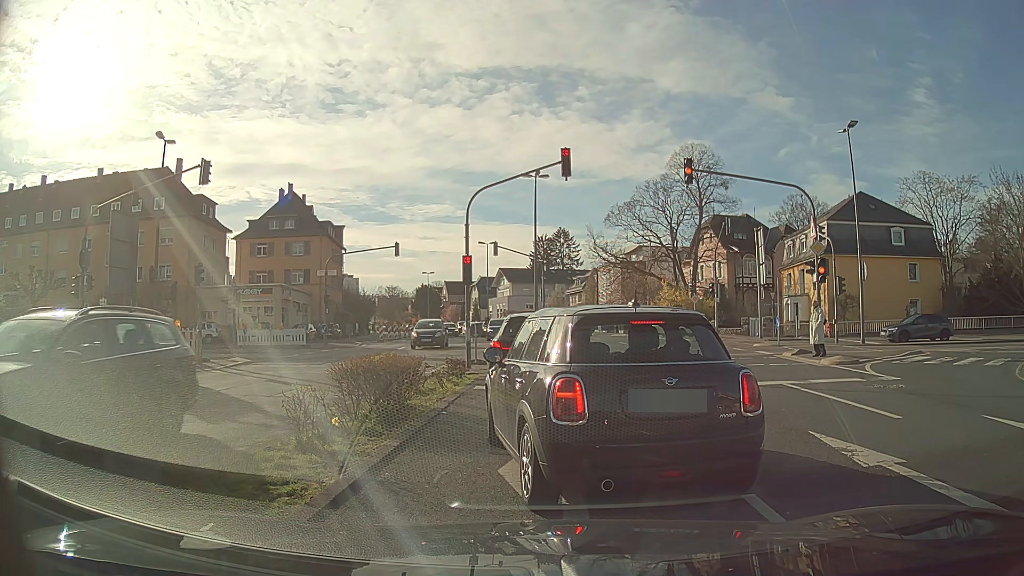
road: tertiary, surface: asphalt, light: Day
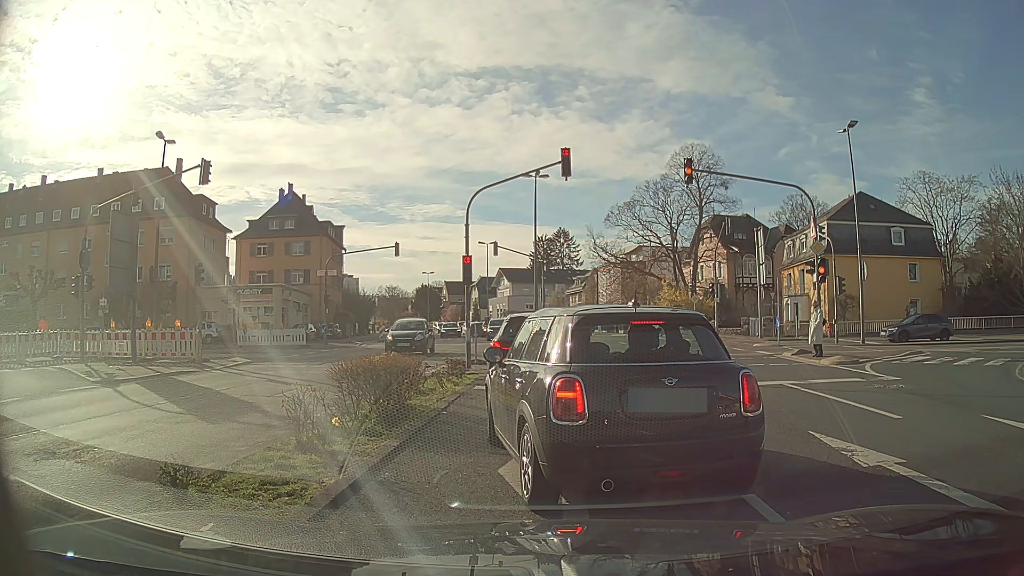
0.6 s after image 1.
(0.0, 0.0) m; 0°
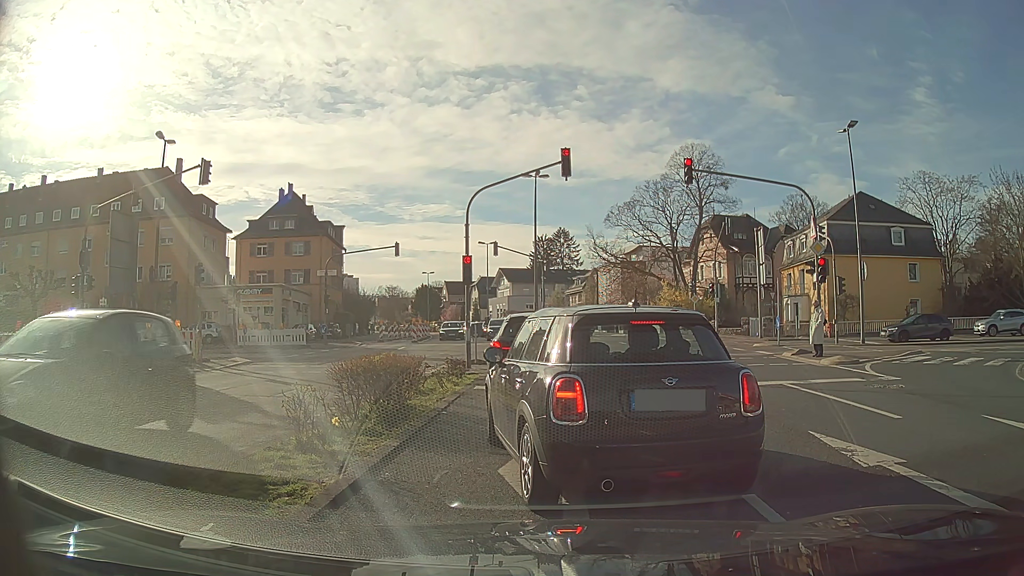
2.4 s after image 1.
(0.0, 0.0) m; 0°
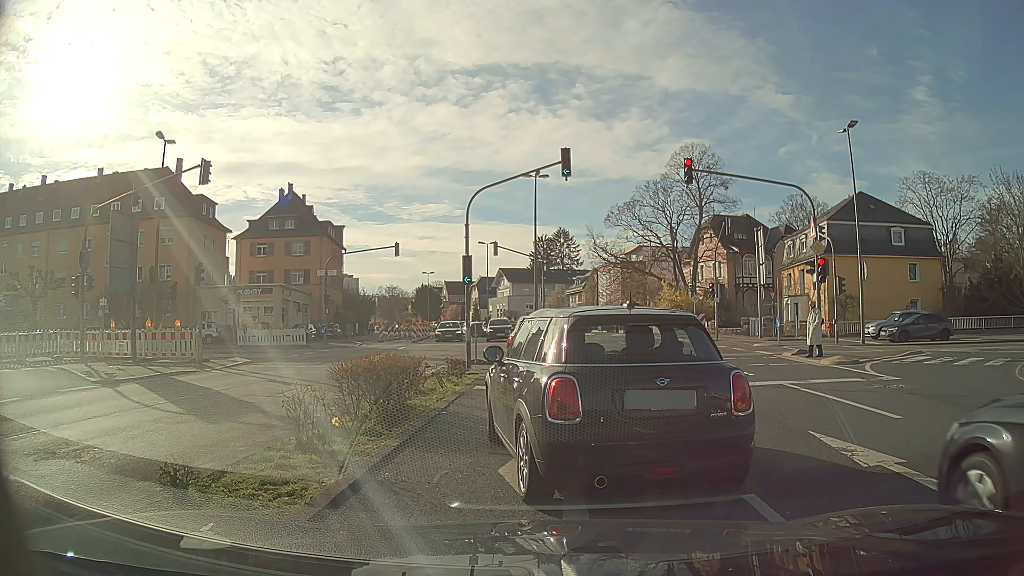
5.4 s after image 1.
(0.0, 0.0) m; 0°
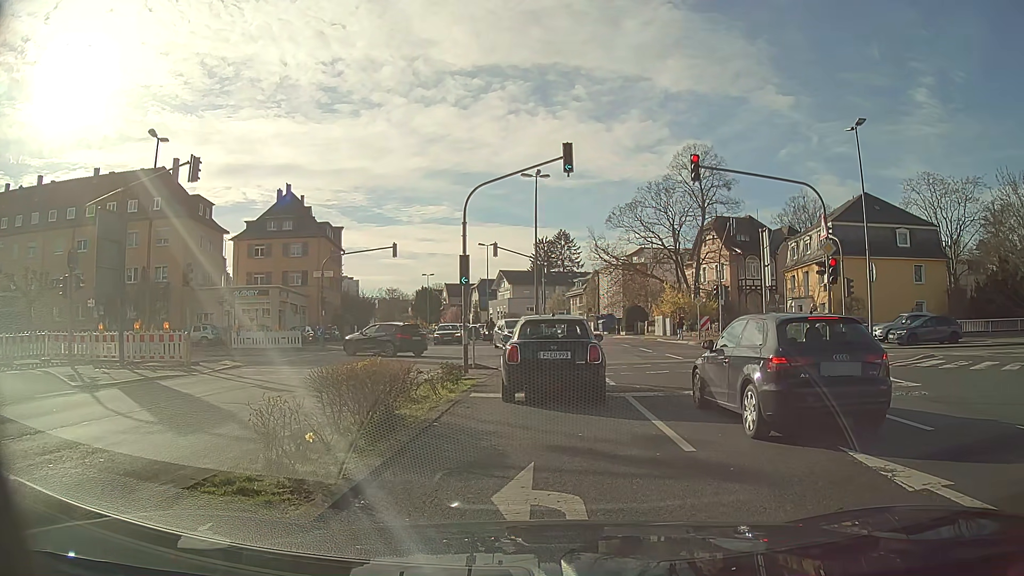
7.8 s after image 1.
(0.0, +0.9) m; -1°
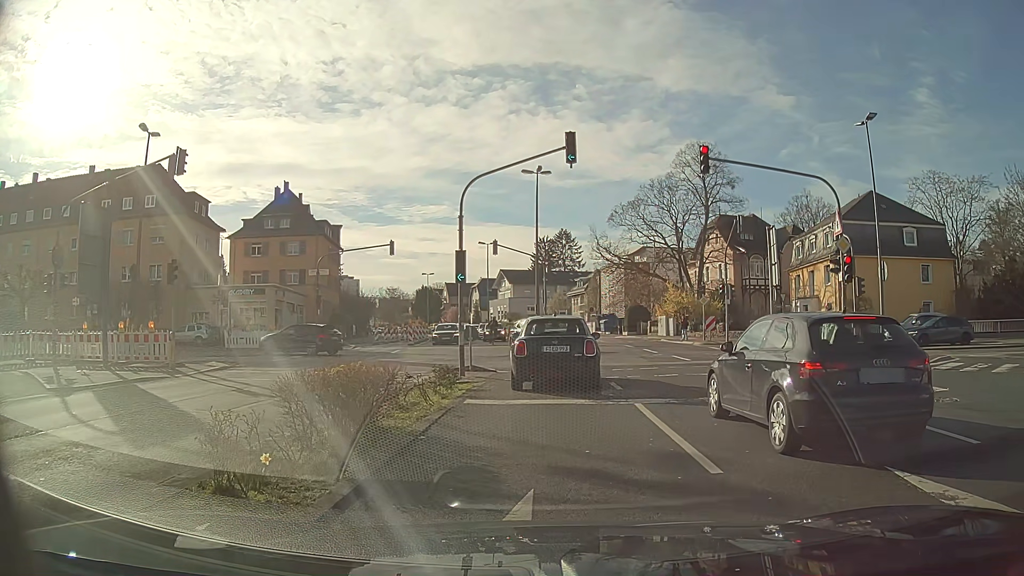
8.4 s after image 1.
(0.0, +1.1) m; +1°
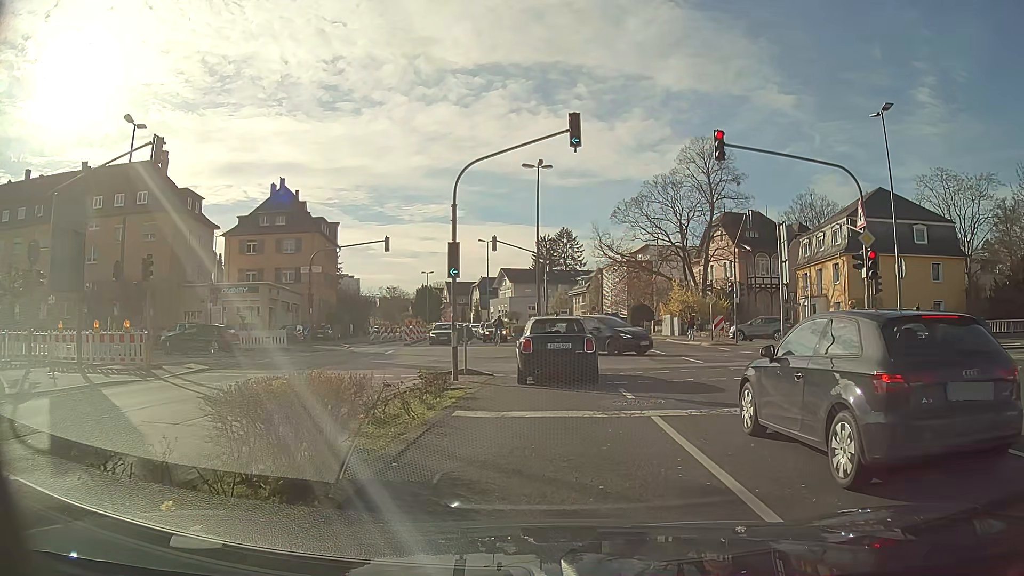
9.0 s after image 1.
(0.0, +1.6) m; 0°
